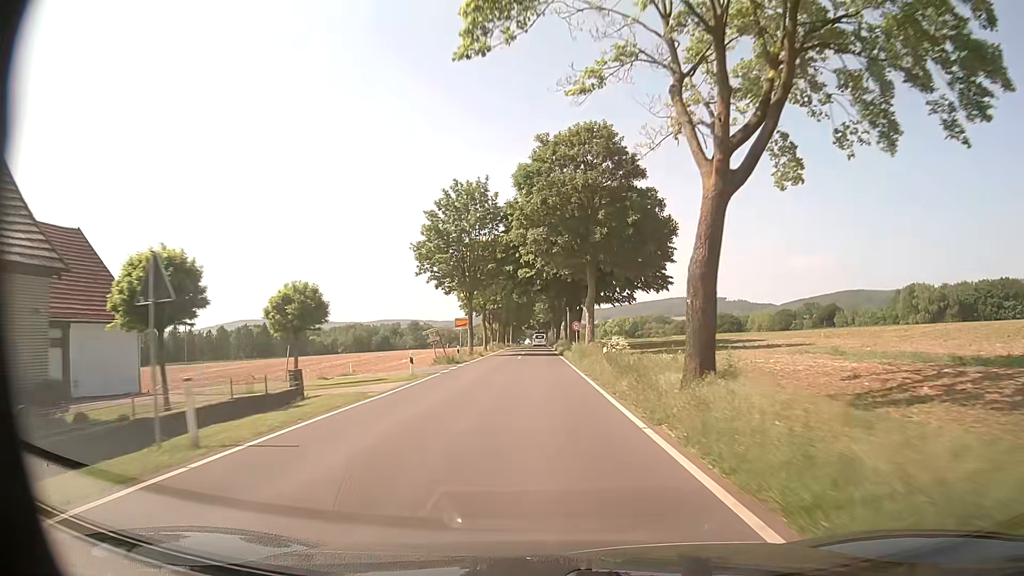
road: tertiary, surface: asphalt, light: Day
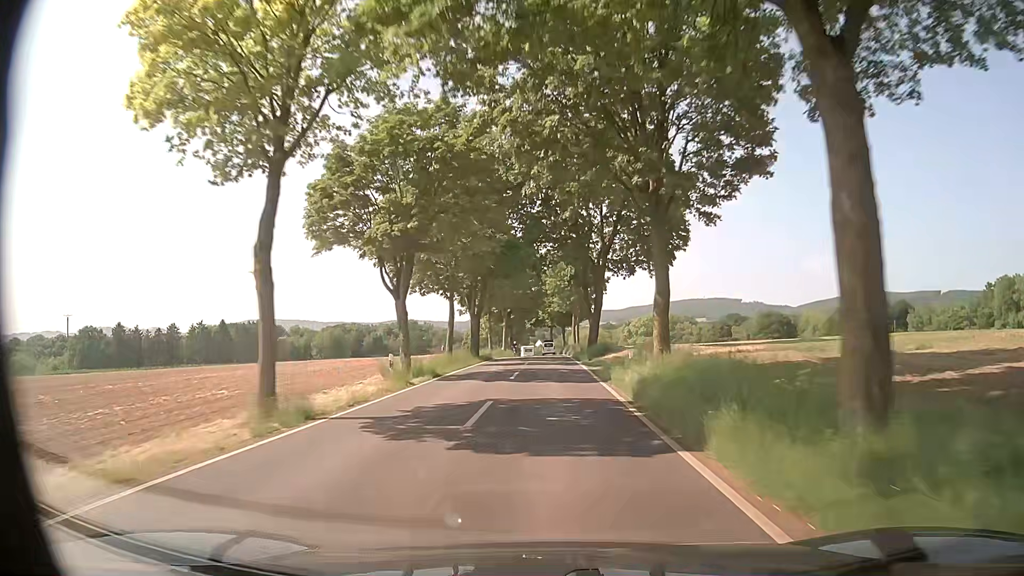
(-0.5, +56.7) m; -1°
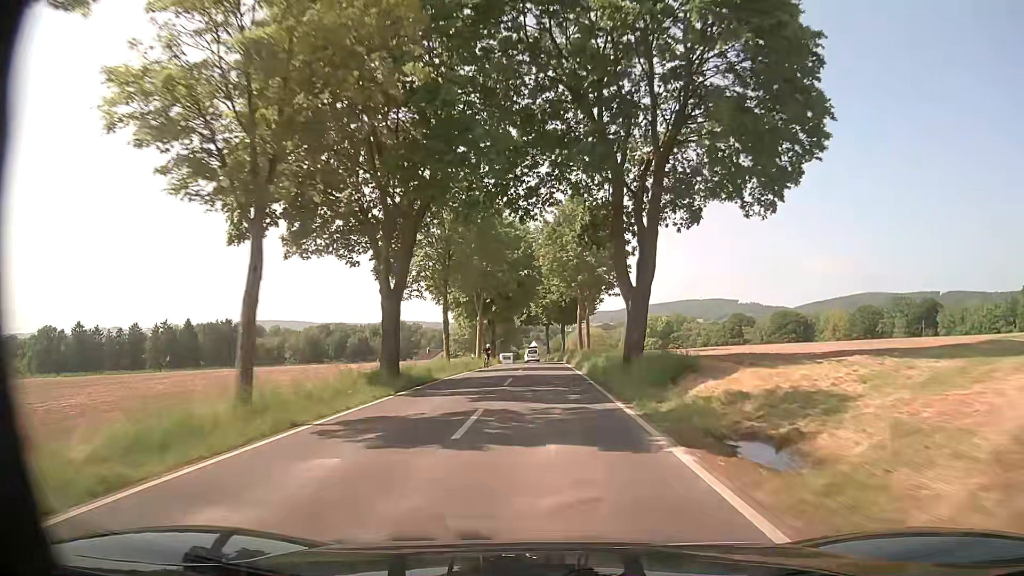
(+0.1, +25.1) m; 0°
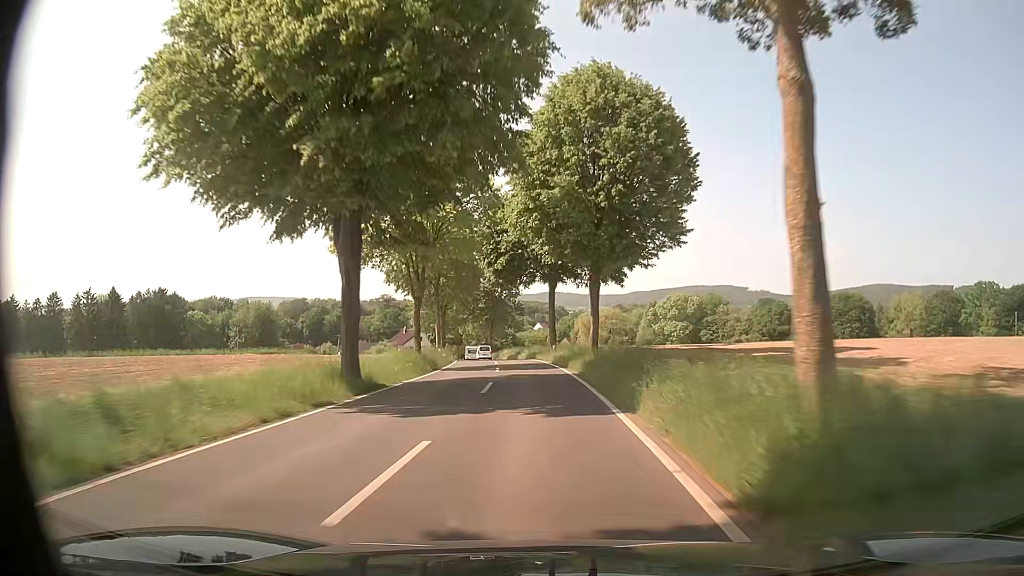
(+0.2, +52.3) m; 0°
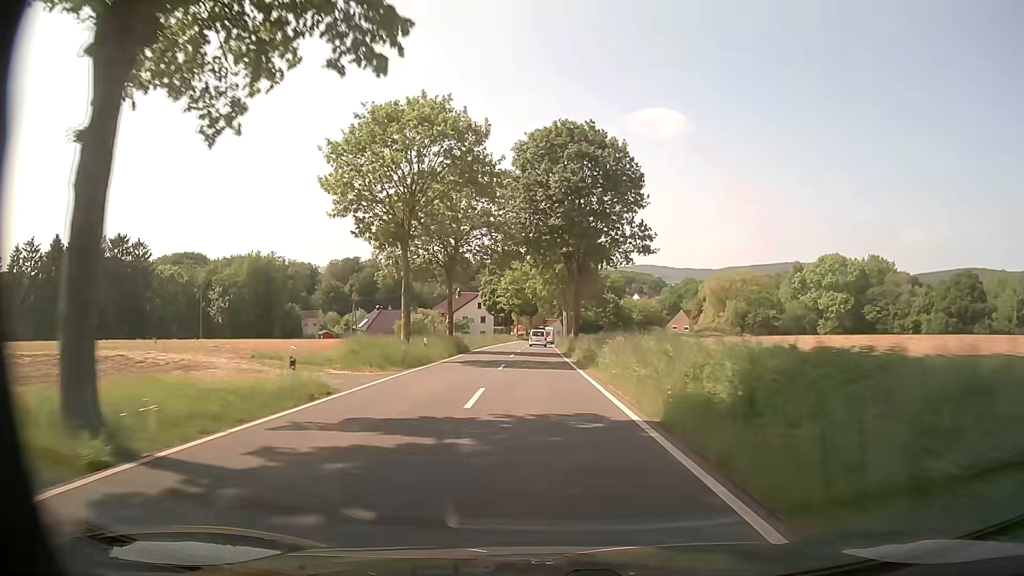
(-4.9, +64.7) m; -8°
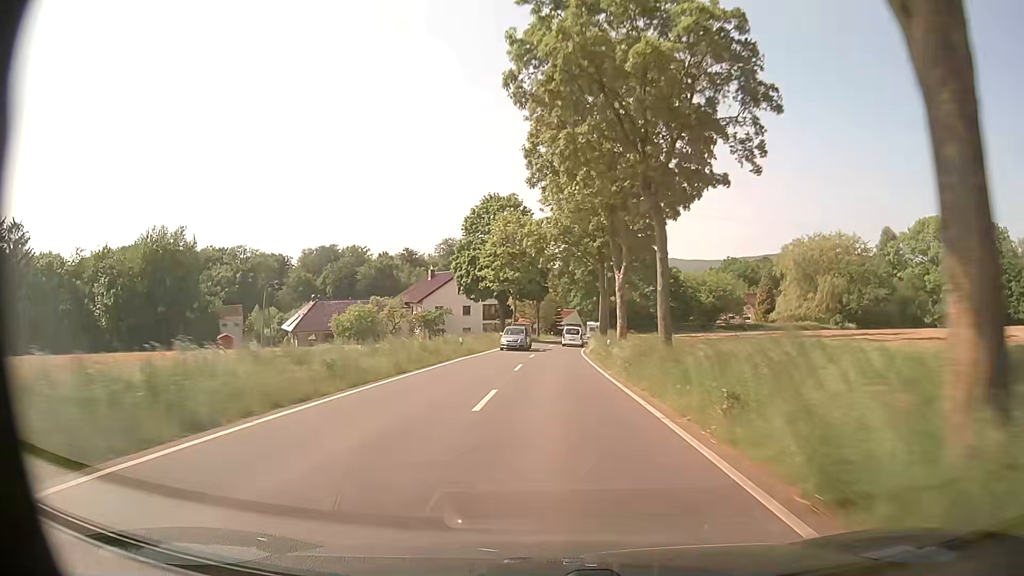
(-0.9, +48.1) m; -1°
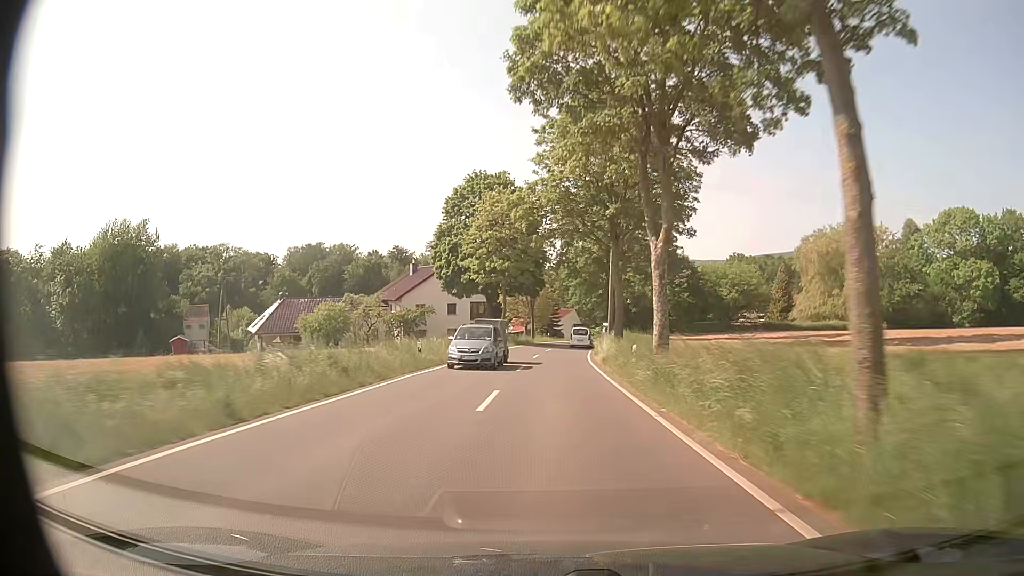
(+0.1, +11.5) m; +1°
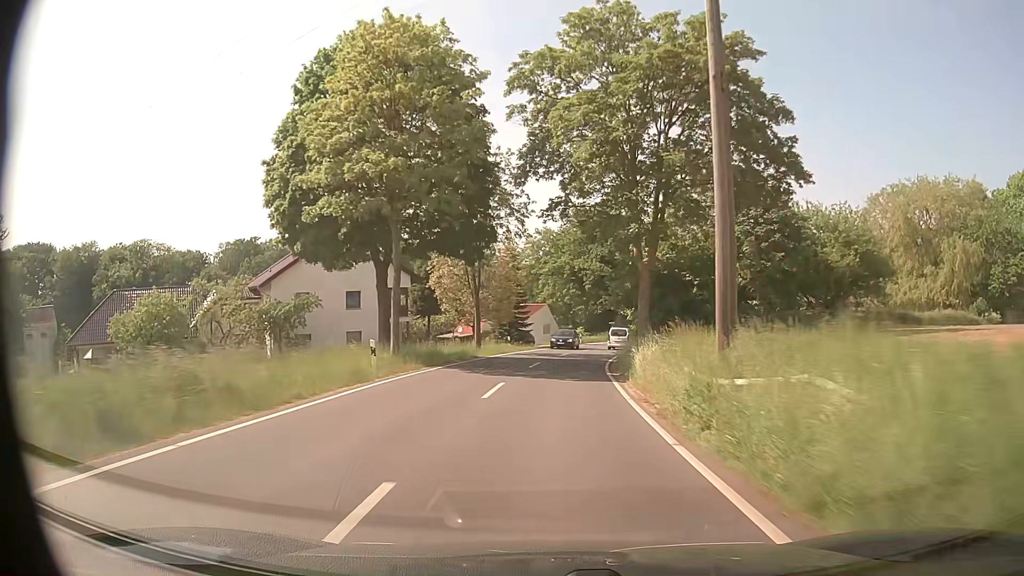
(+0.4, +33.4) m; +2°
(0, +10) (+1, +20) (+1, +30) (+3, +40) (+4, +50) (+7, +59) (+9, +69) (+12, +79) (+15, +88) (+18, +98) m
